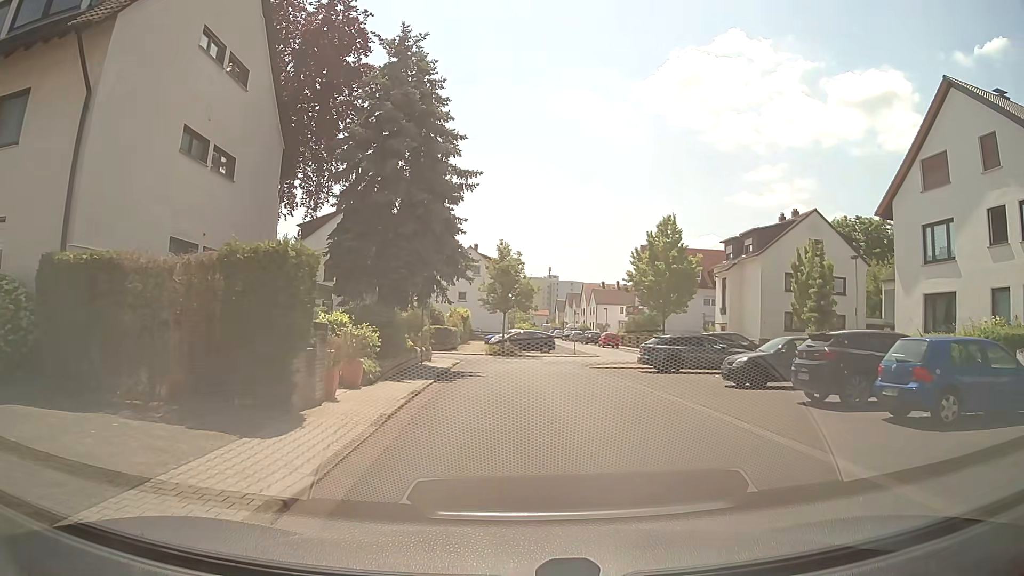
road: residential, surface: asphalt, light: Day
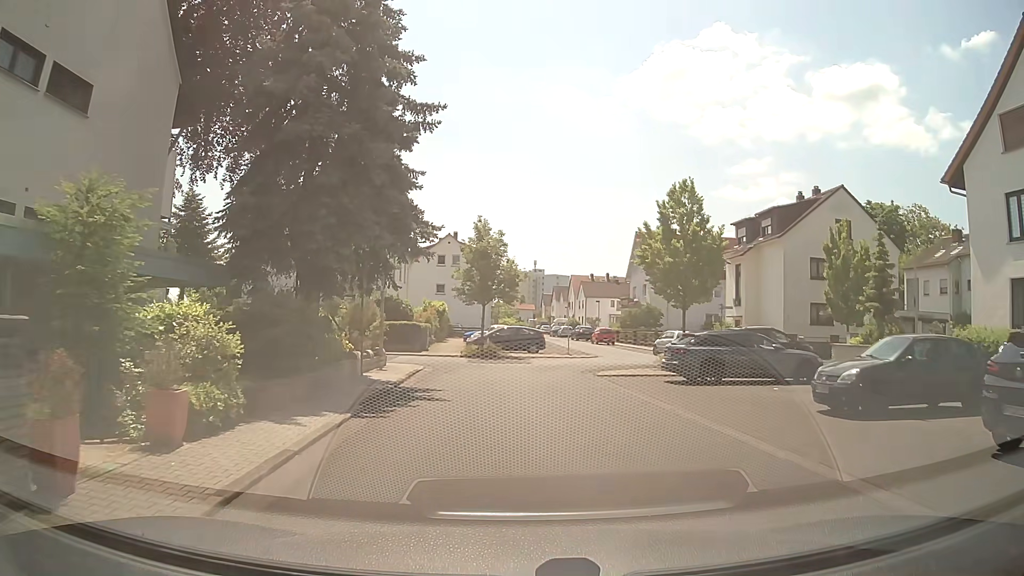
(+0.1, +7.1) m; +2°
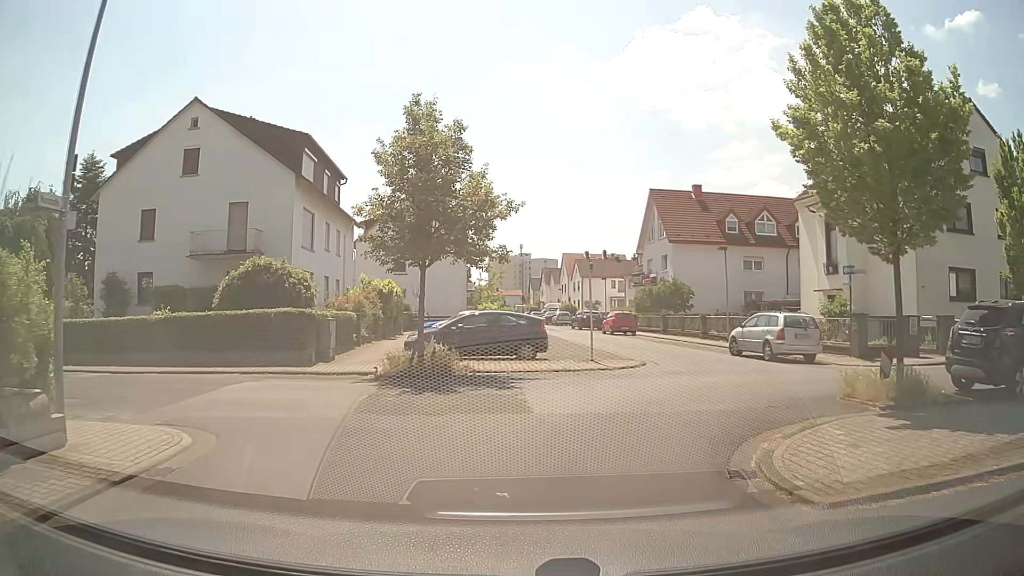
(+0.1, +16.2) m; +2°
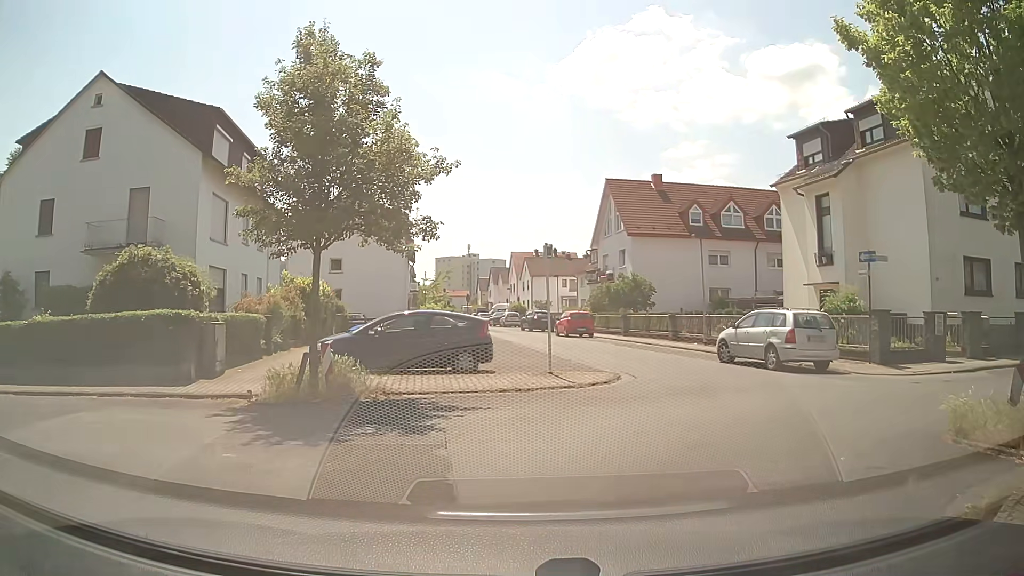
(0.0, +4.2) m; +3°
